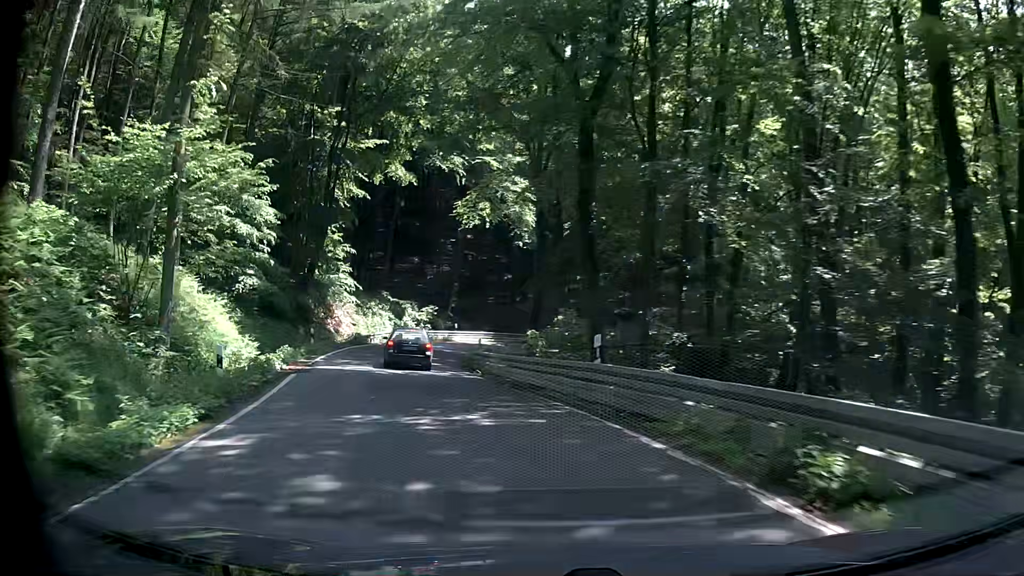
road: secondary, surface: asphalt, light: Day
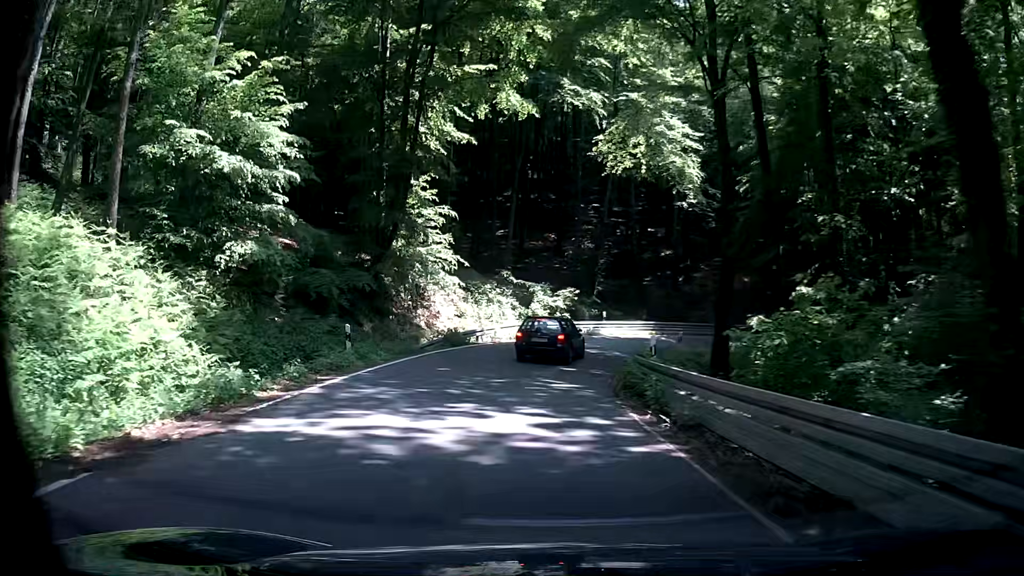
(-1.9, +13.9) m; -13°
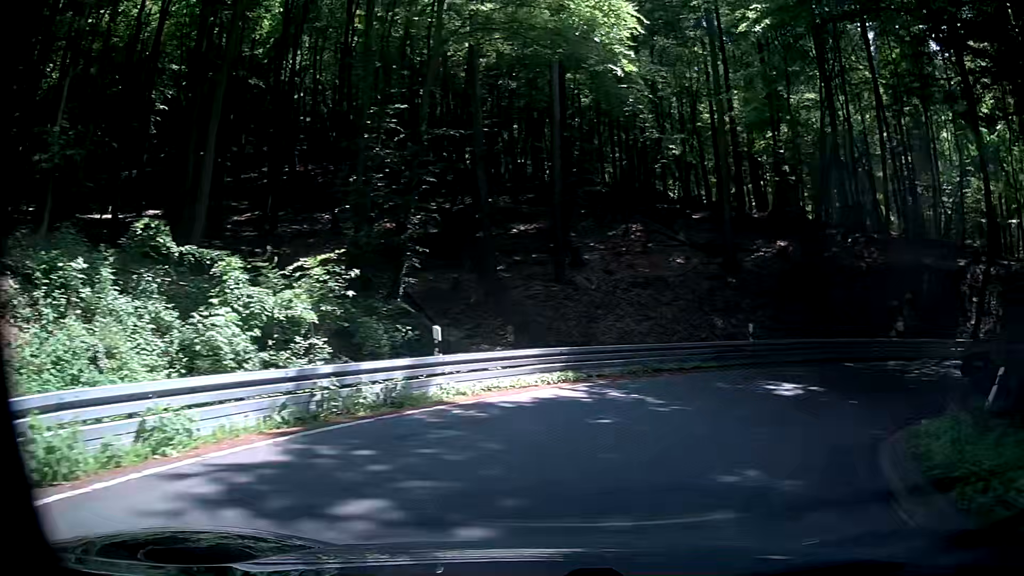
(+0.5, +26.7) m; +12°
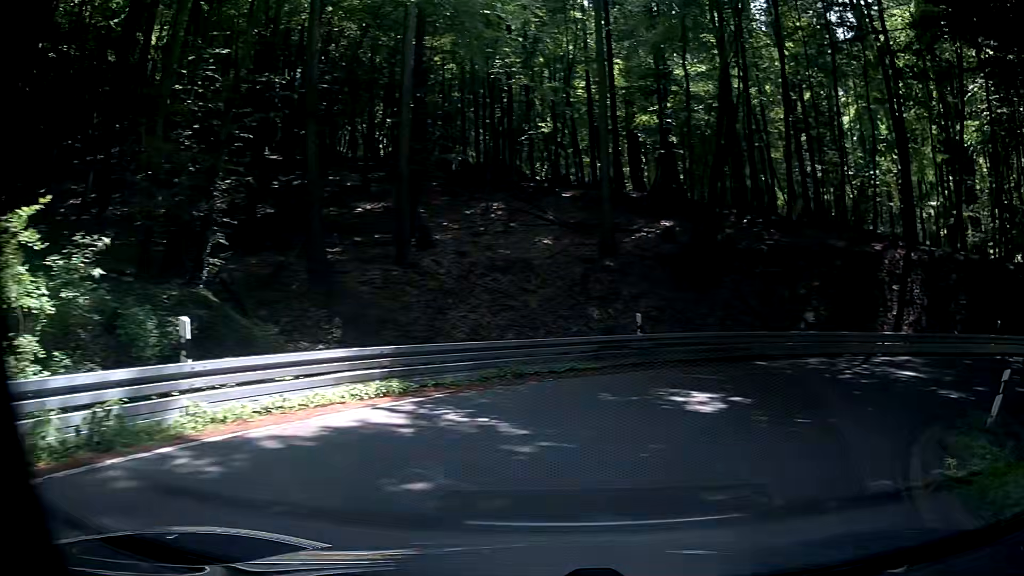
(+0.4, +4.6) m; +10°
